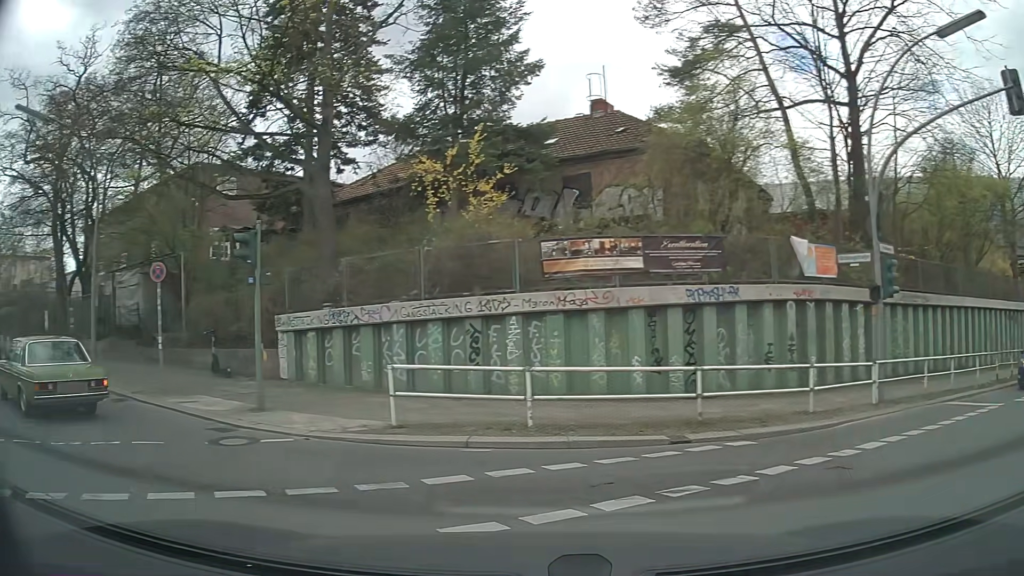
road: secondary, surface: asphalt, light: Day
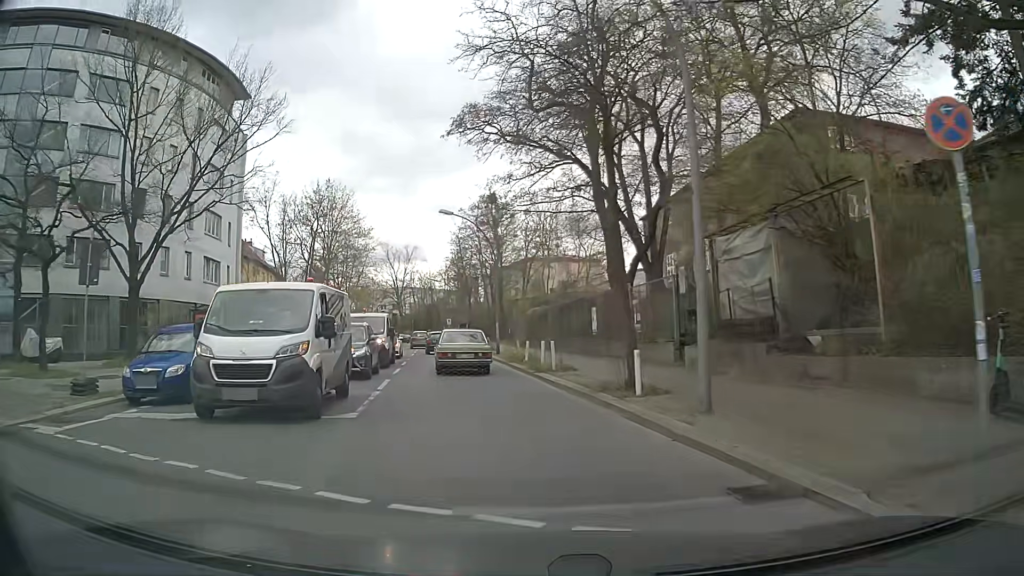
(-5.9, +9.6) m; -46°
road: tertiary
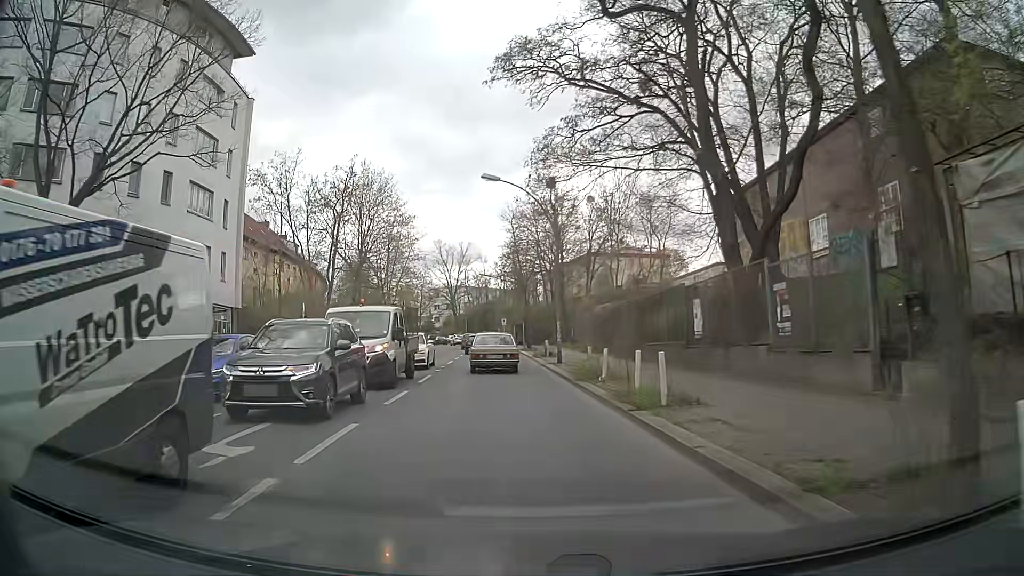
(-0.6, +9.2) m; -6°
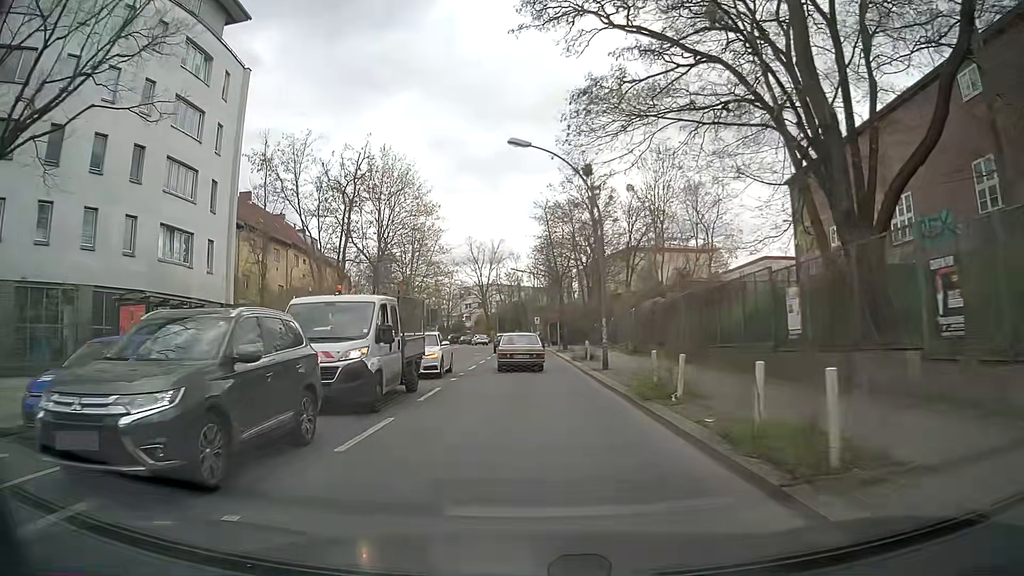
(-0.2, +5.5) m; -3°
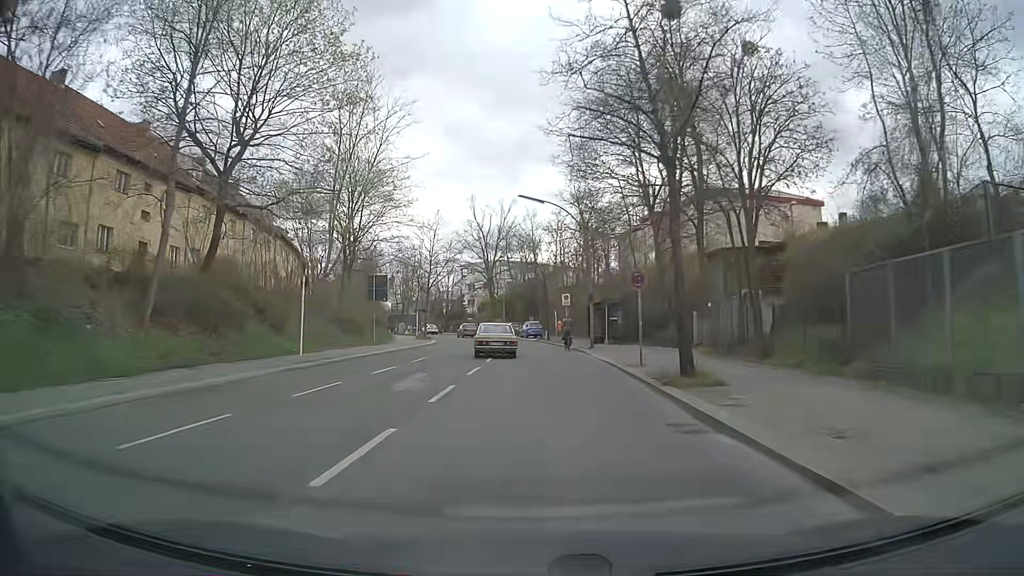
(-0.8, +33.0) m; -1°
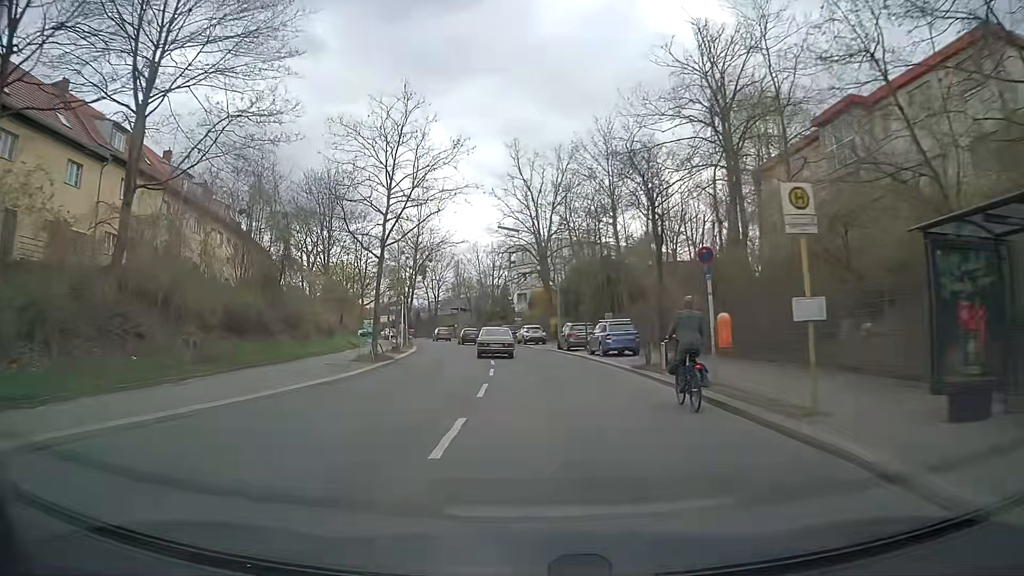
(-0.7, +35.3) m; -6°
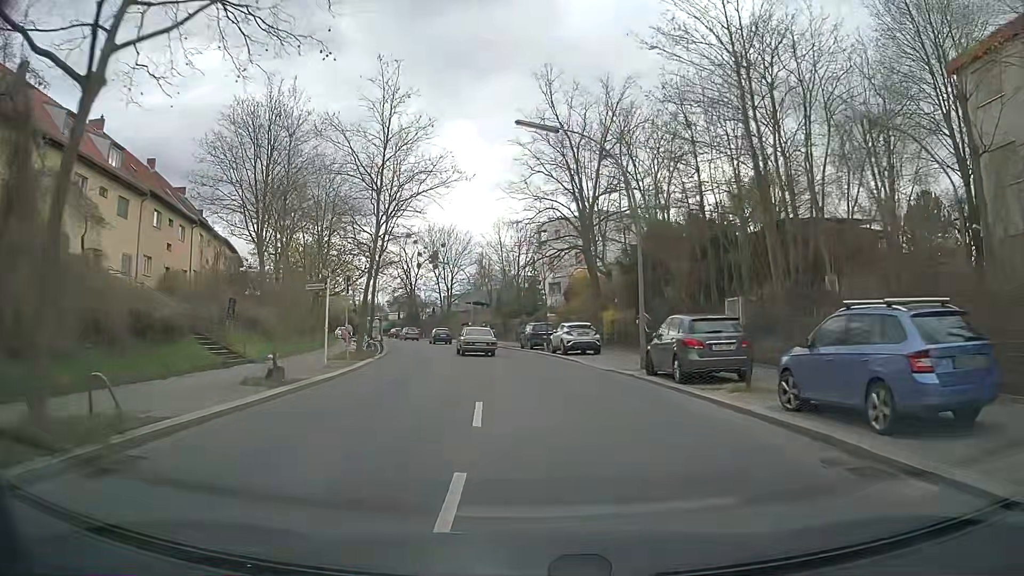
(-0.8, +21.8) m; -3°
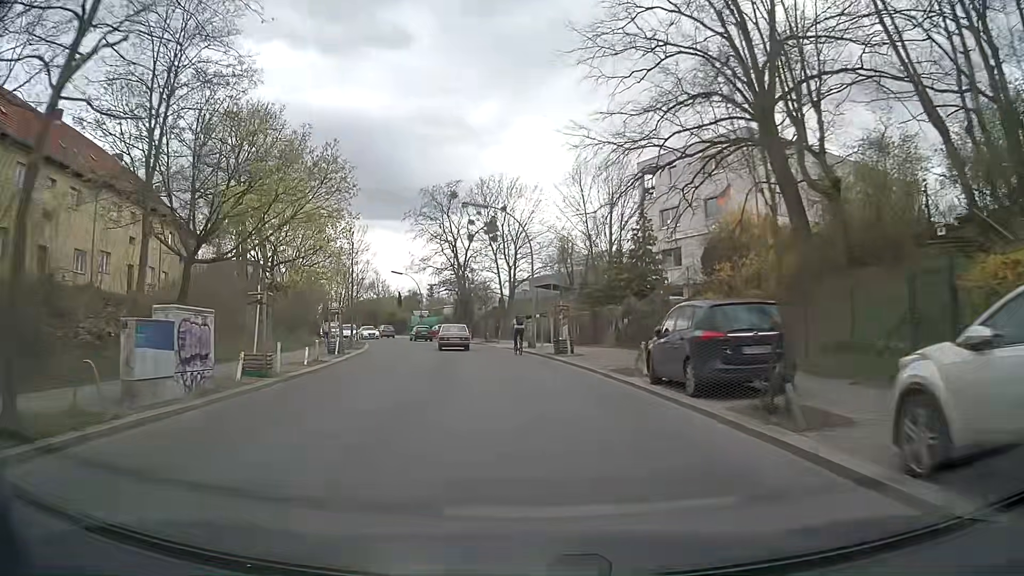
(-1.1, +29.4) m; -7°
(0, +10) (-1, +20) (-2, +30) (-4, +40) (-6, +49) (-9, +59) (-12, +68) (-16, +78) (-22, +86) (-27, +95) m
